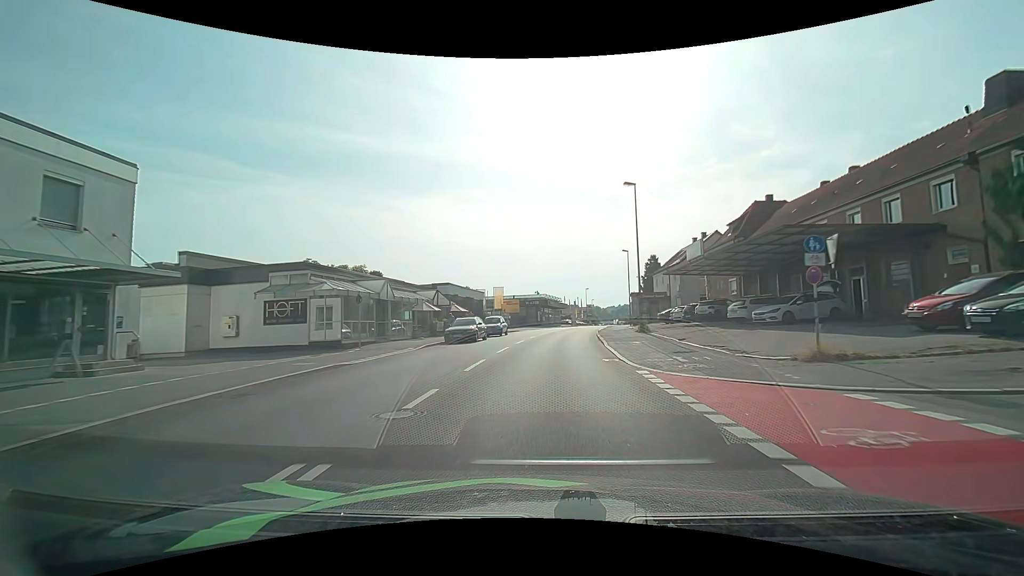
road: tertiary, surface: asphalt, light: Day
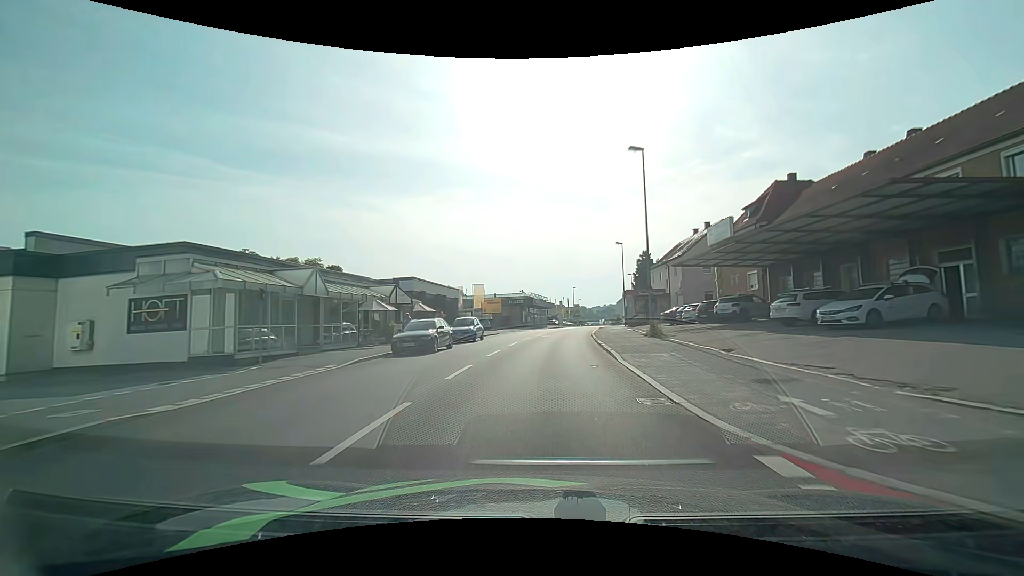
(+0.1, +7.4) m; +1°
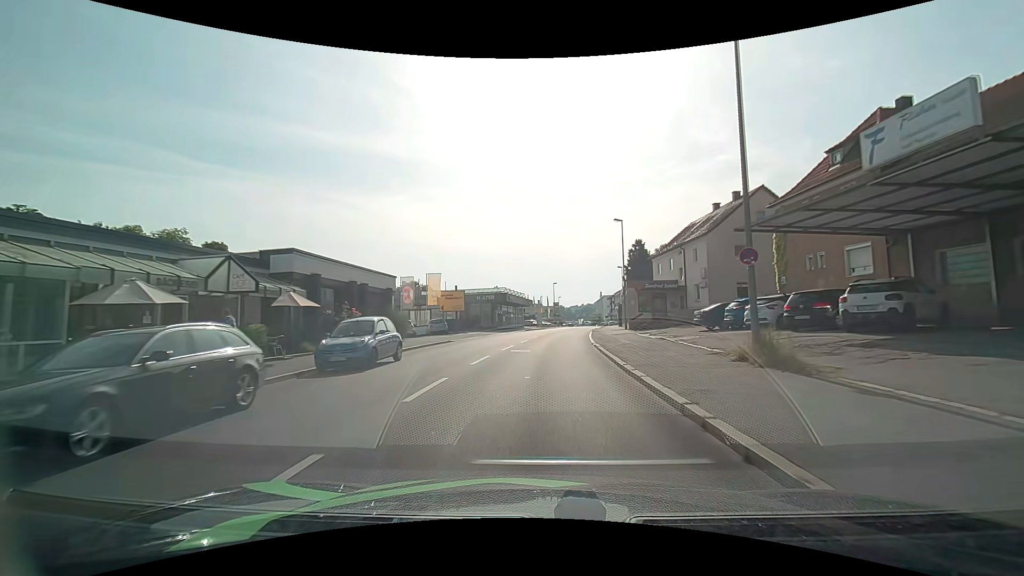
(+0.4, +14.8) m; +3°
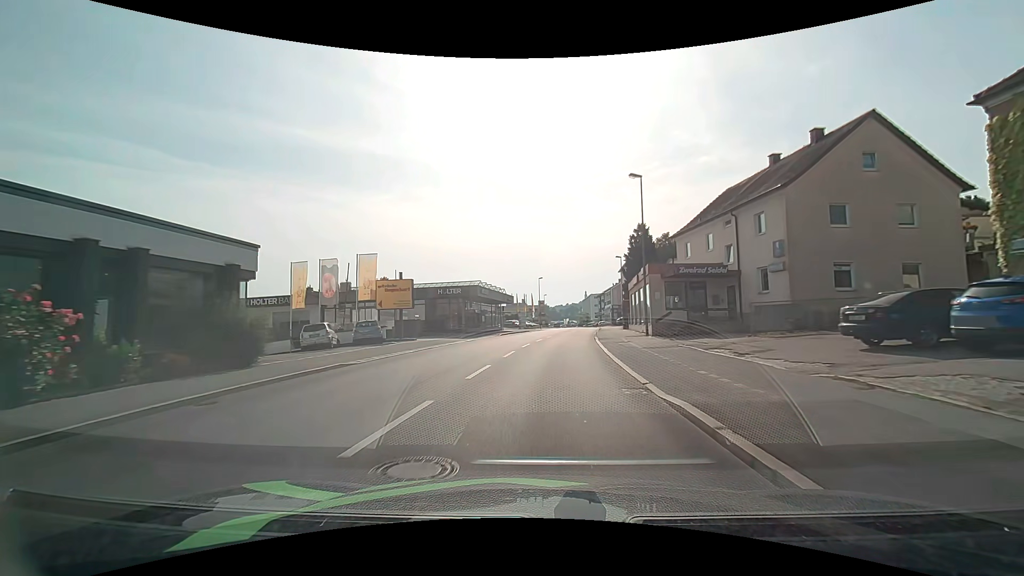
(+0.3, +14.9) m; +2°
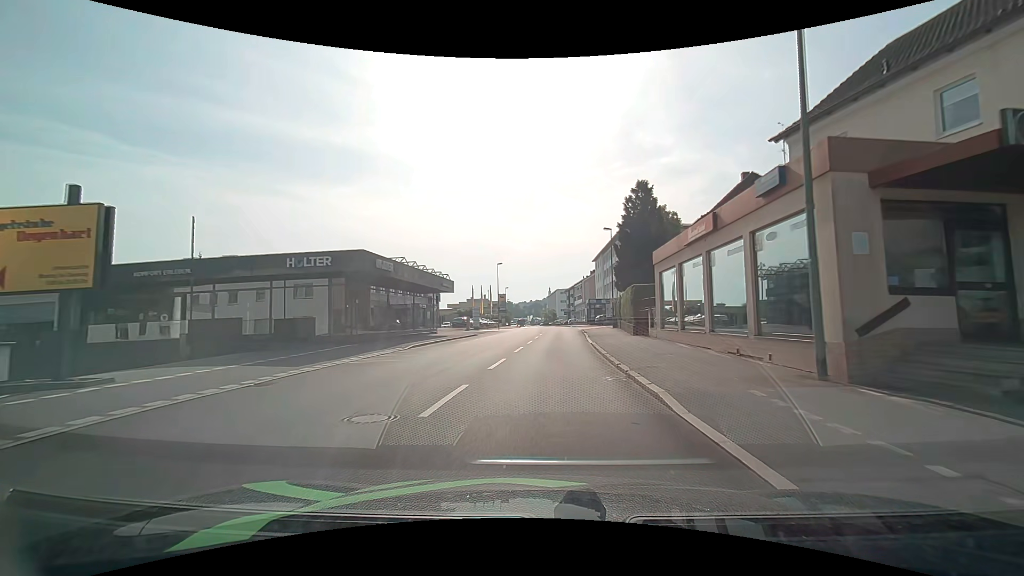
(+0.8, +22.1) m; +4°
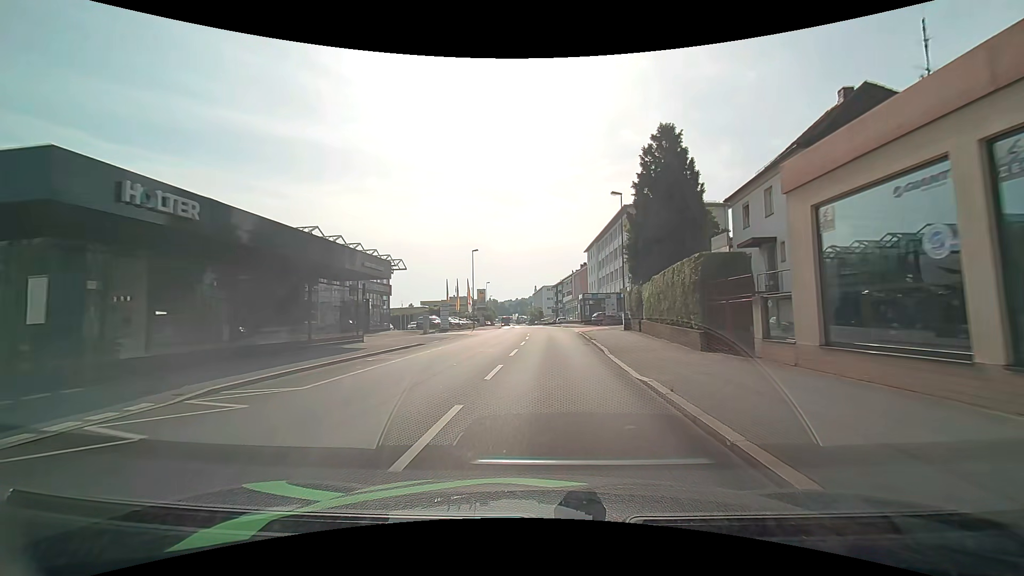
(+0.2, +14.3) m; +2°
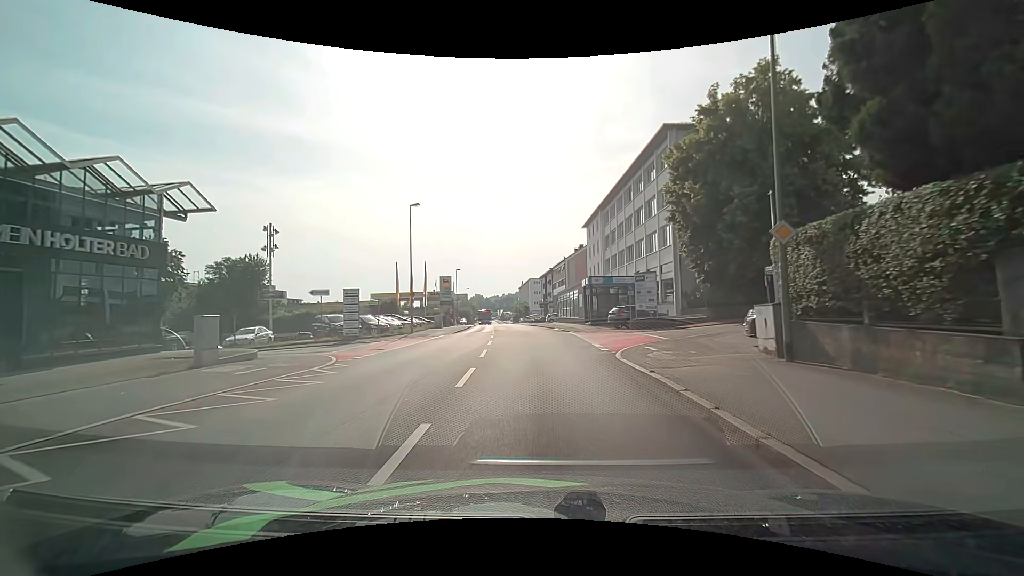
(+0.6, +25.0) m; +1°
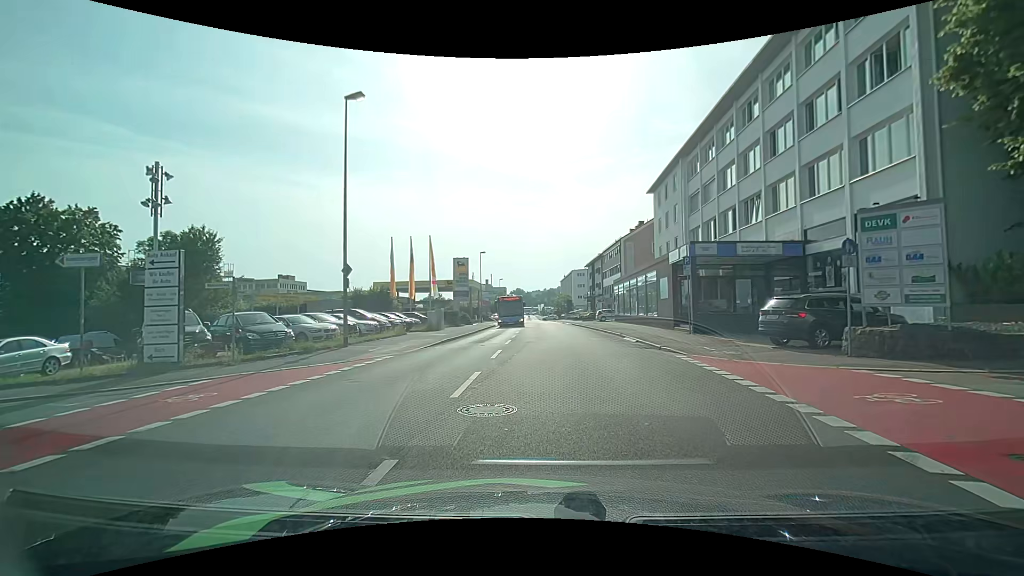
(-0.3, +18.9) m; -4°
(-3, +9) (-13, +11) (-23, +11) (-33, +11) (-43, +11) (-53, +11) (-63, +11) (-73, +11) (-83, +11) (-93, +10) m
